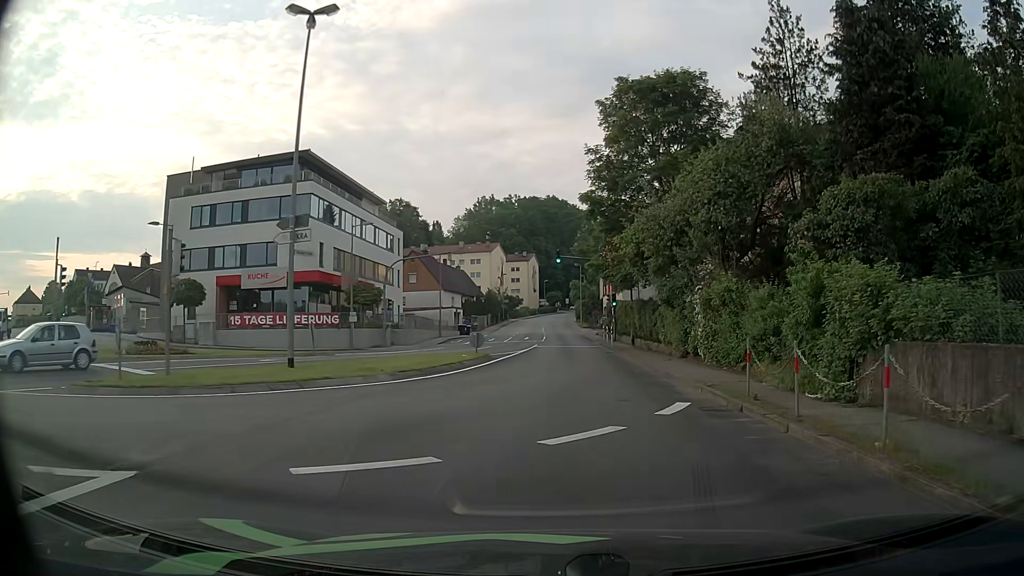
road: tertiary_link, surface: asphalt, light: Day
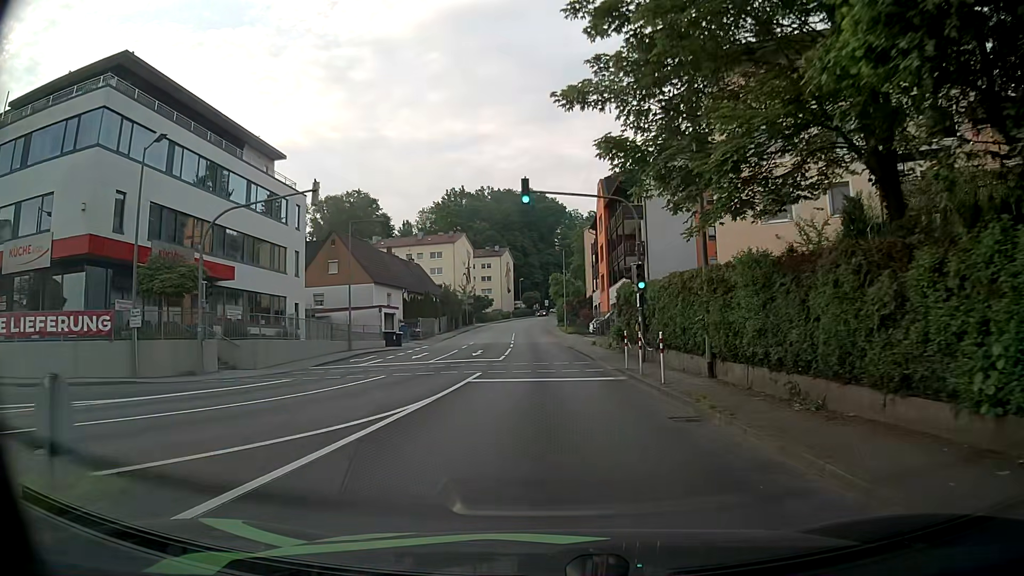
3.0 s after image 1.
(+0.6, +22.8) m; +2°
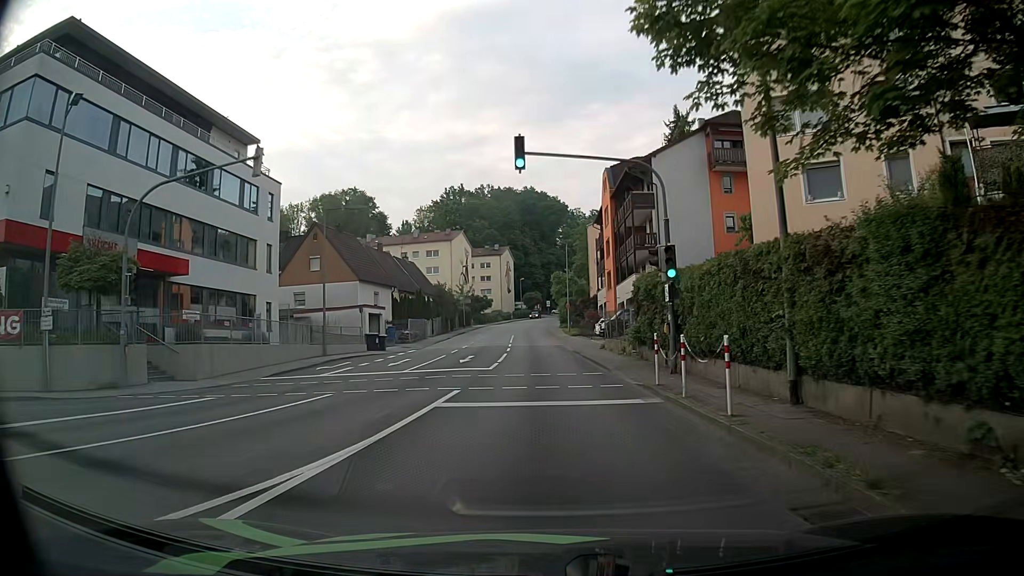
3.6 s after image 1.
(0.0, +5.1) m; 0°
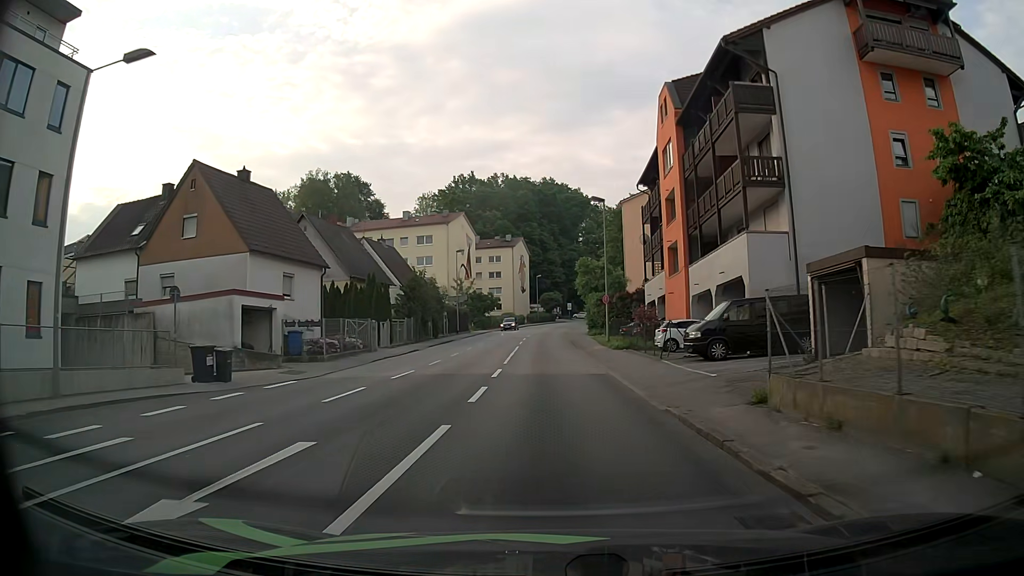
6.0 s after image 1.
(-0.3, +22.8) m; 0°
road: tertiary
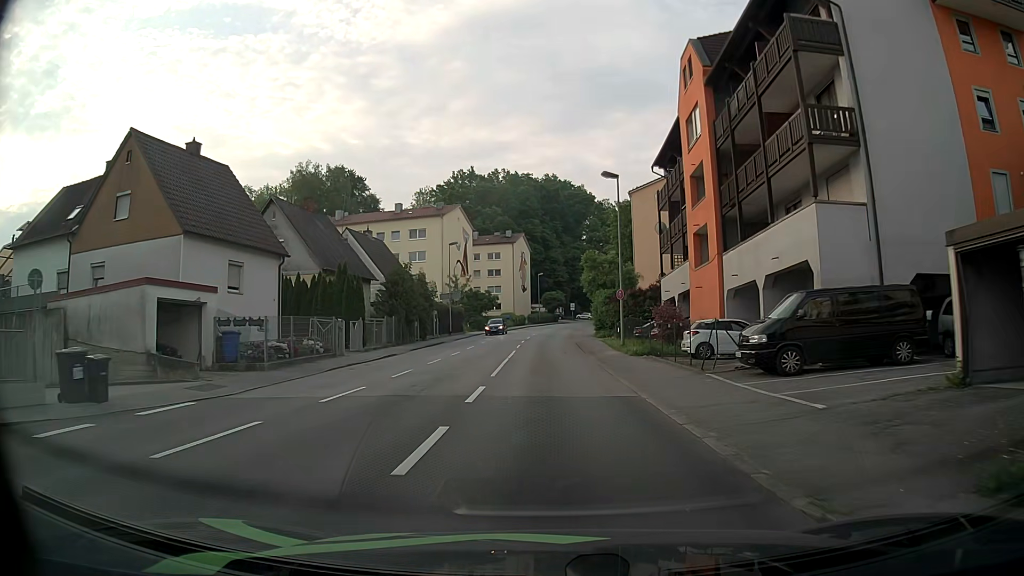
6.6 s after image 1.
(-0.1, +6.3) m; -2°
(0, +10) (0, +20) (0, +30) (0, +40) (0, +50) (+1, +60) (+1, +70) (+2, +80) (+4, +90) (+6, +100) m
